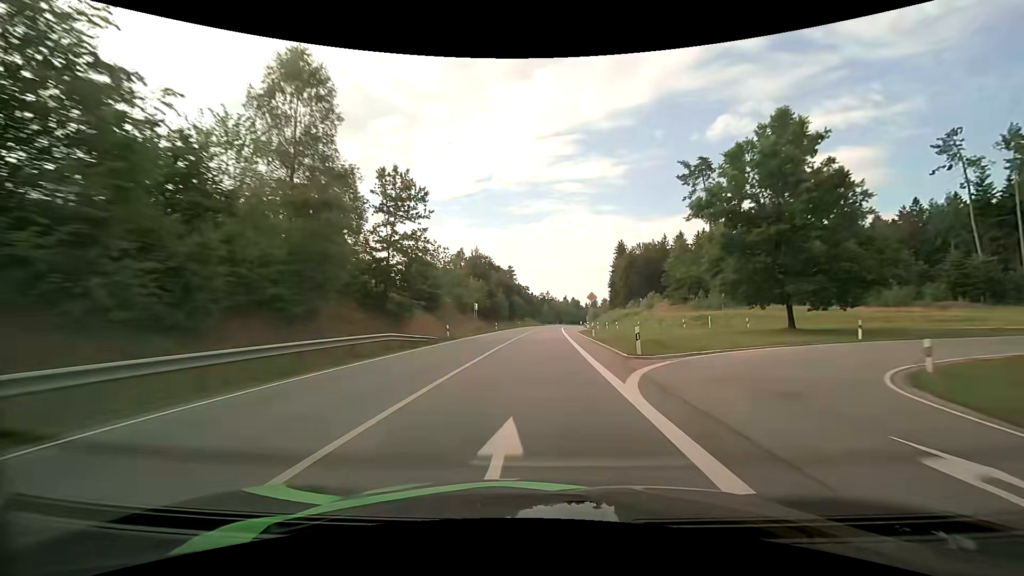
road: primary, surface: asphalt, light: Day
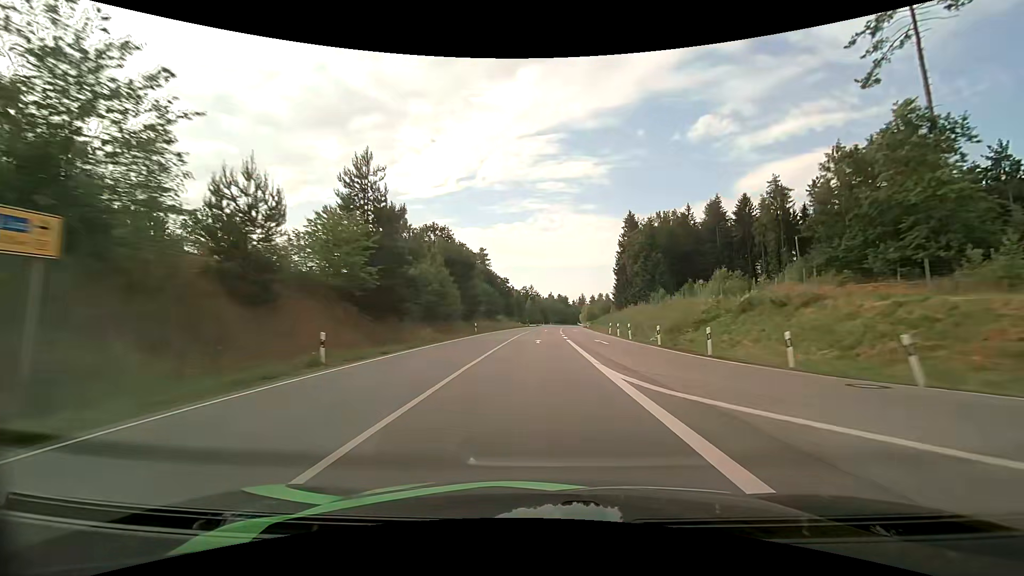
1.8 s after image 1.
(+0.7, +48.5) m; +2°
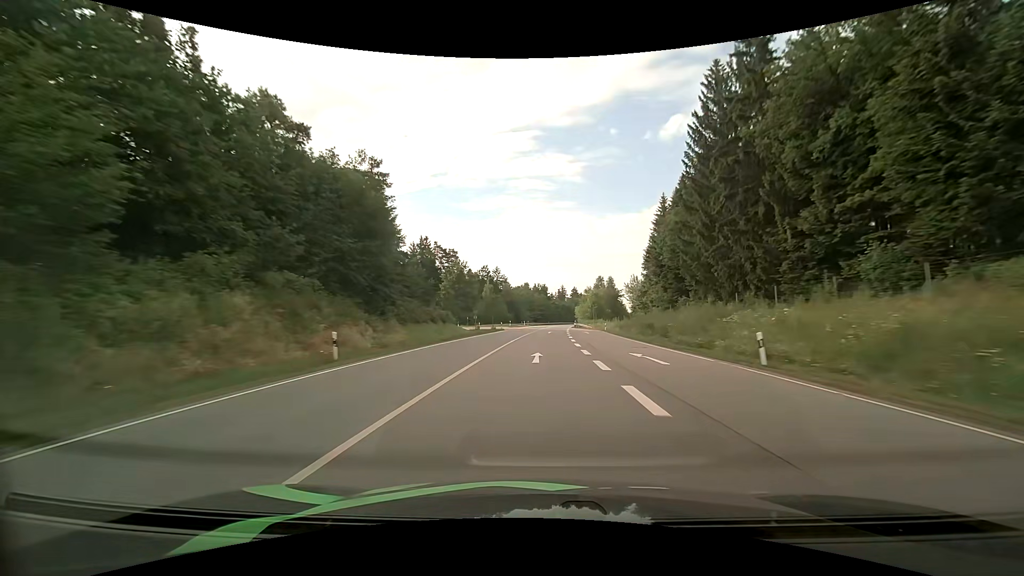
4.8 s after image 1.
(+2.0, +83.2) m; +3°
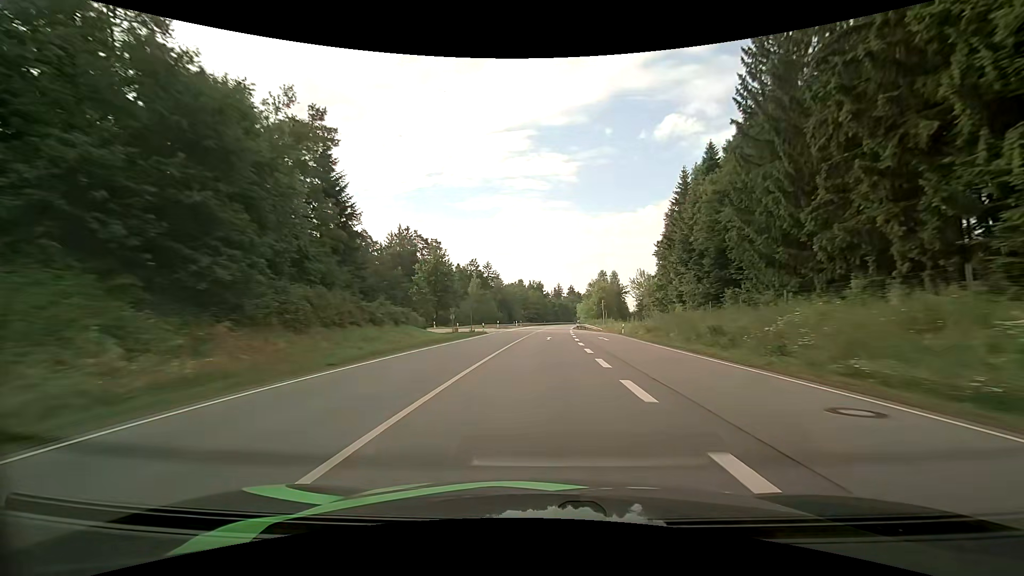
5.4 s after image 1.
(+0.1, +16.9) m; +1°
(0, +10) (0, +20) (0, +30) (+1, +40) (+1, +50) (+1, +60) (+2, +70) (+3, +80) (+3, +90) (+4, +100) m
